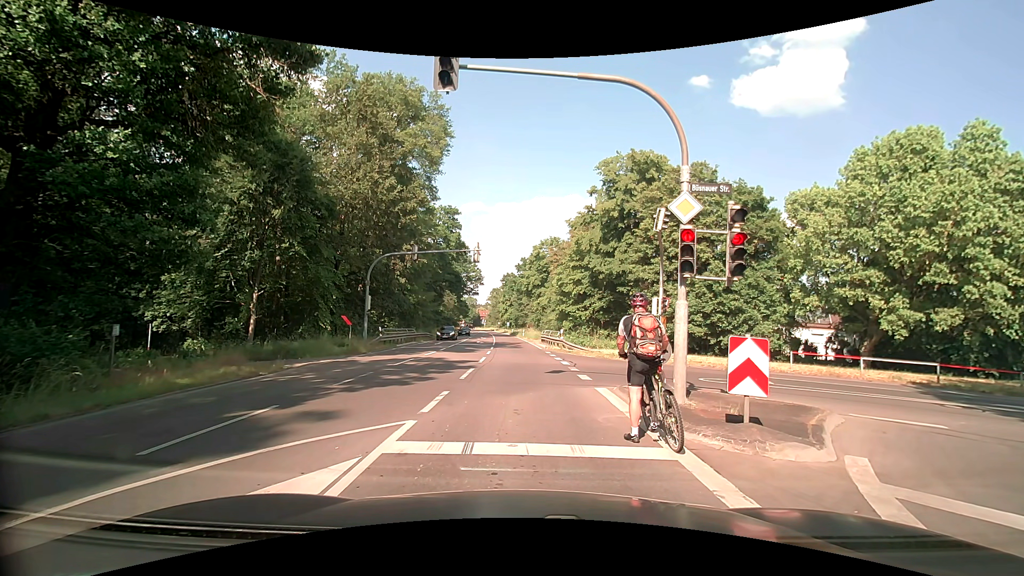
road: secondary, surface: asphalt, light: Day
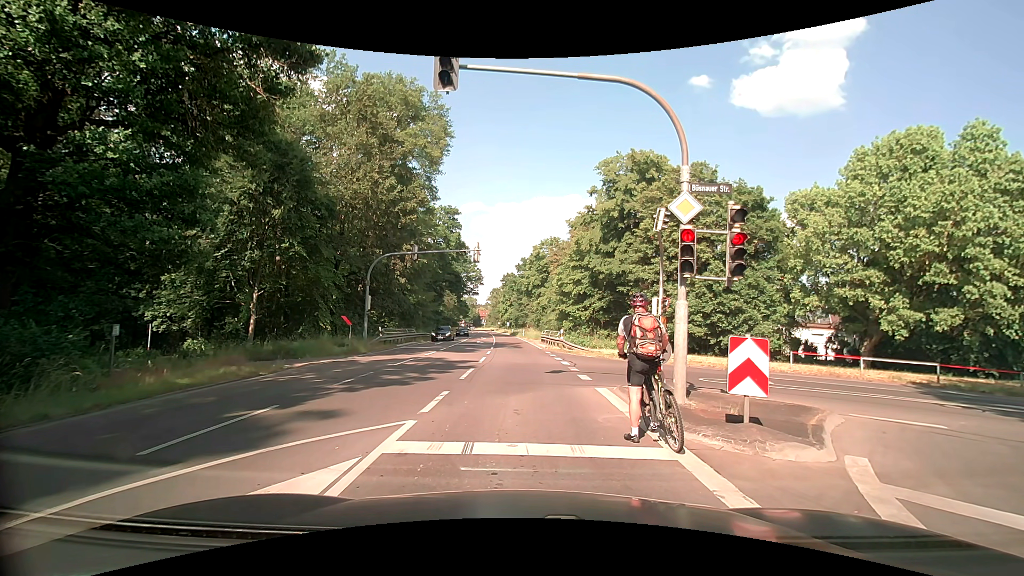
(0.0, 0.0) m; 0°
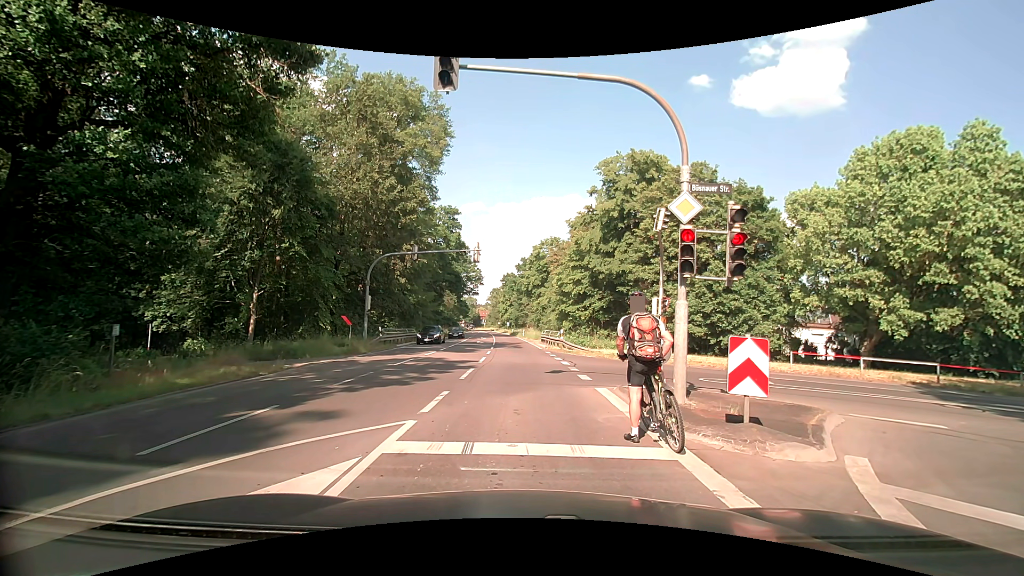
(0.0, 0.0) m; 0°
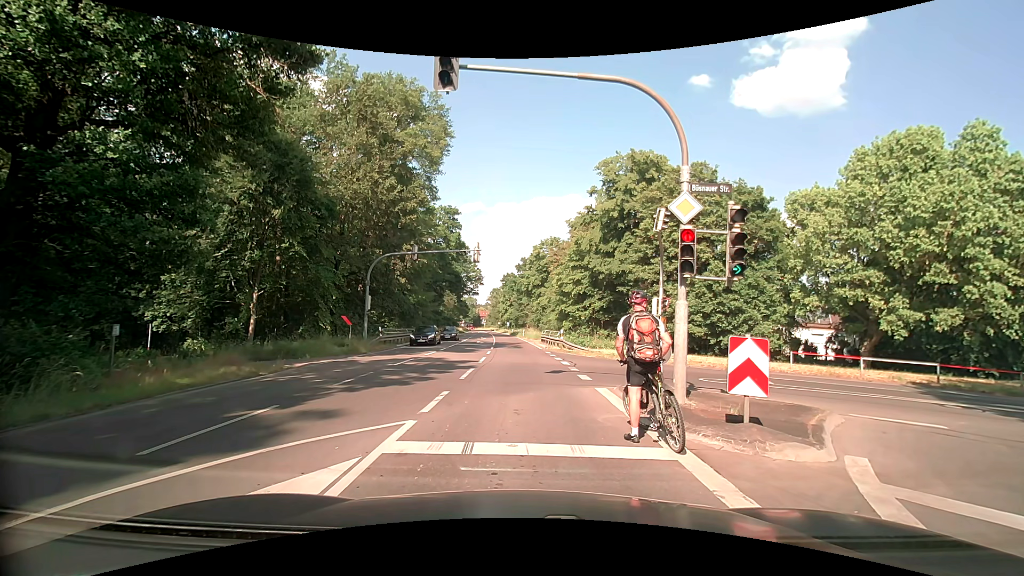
(0.0, 0.0) m; 0°
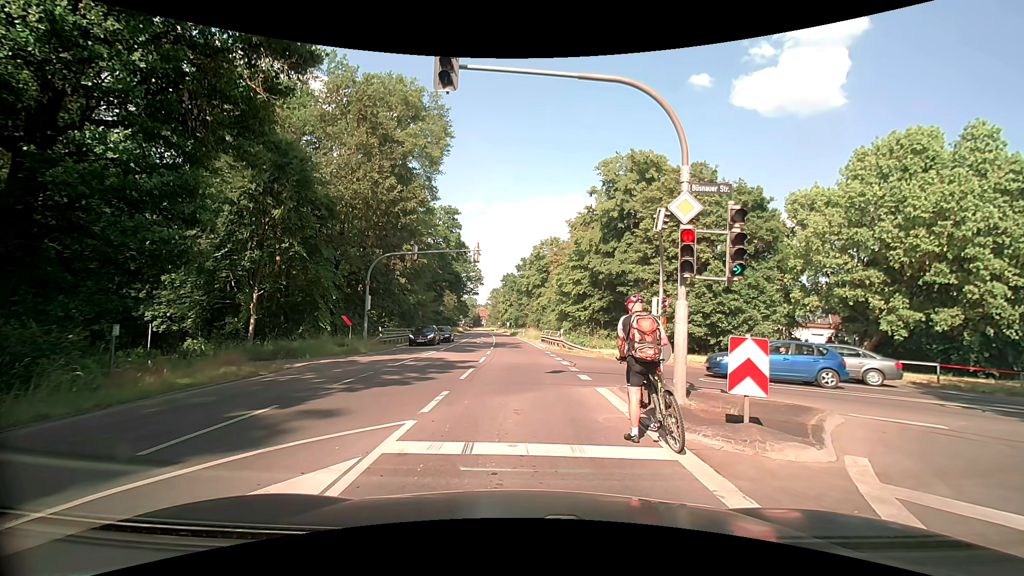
(0.0, 0.0) m; 0°
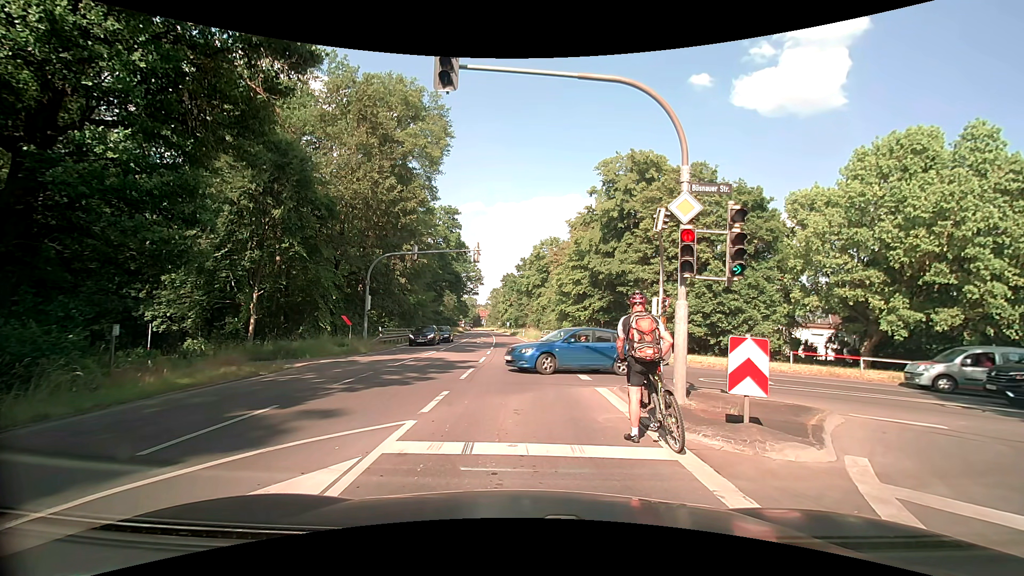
(0.0, 0.0) m; 0°
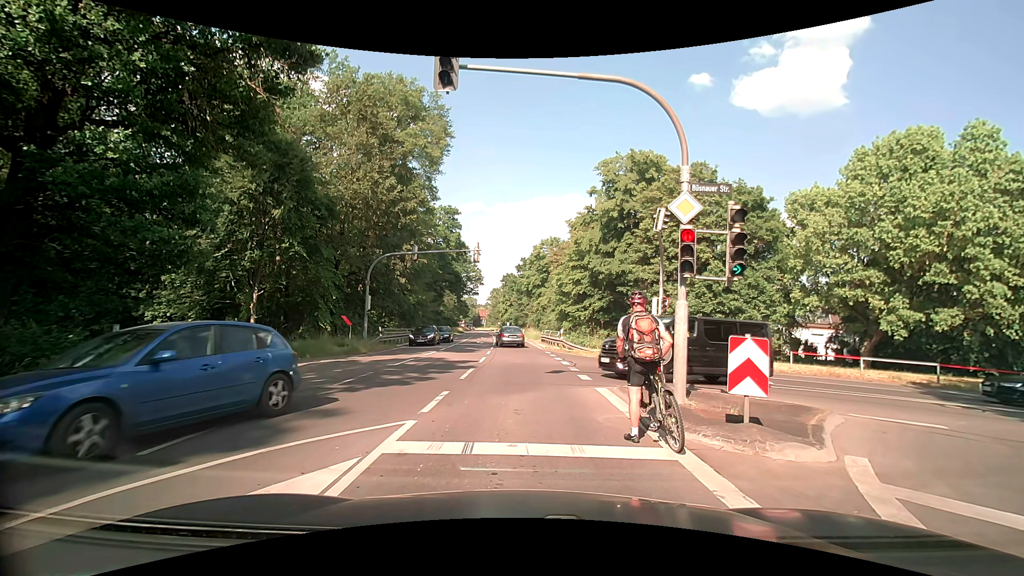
(0.0, 0.0) m; 0°
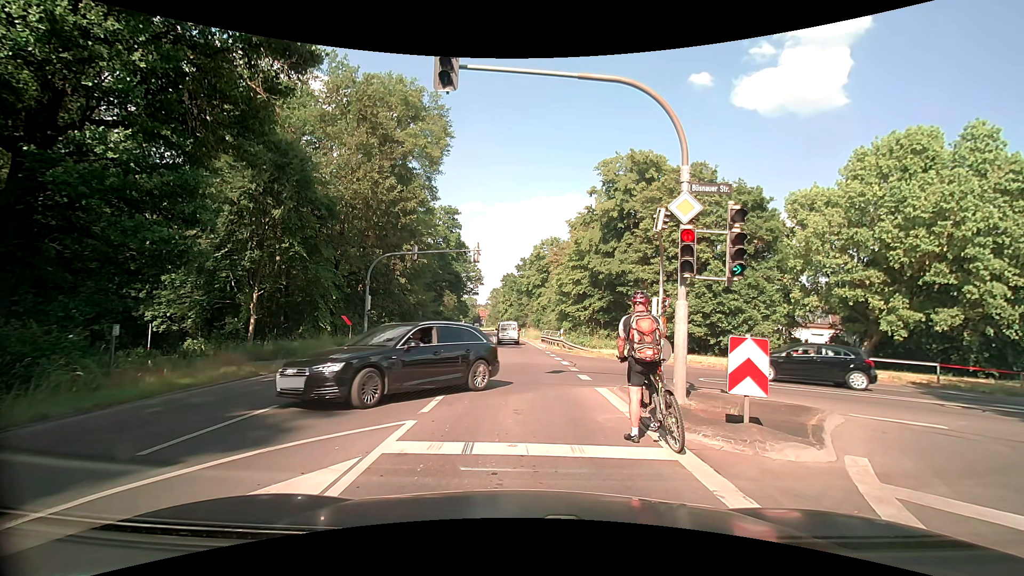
(0.0, 0.0) m; 0°
